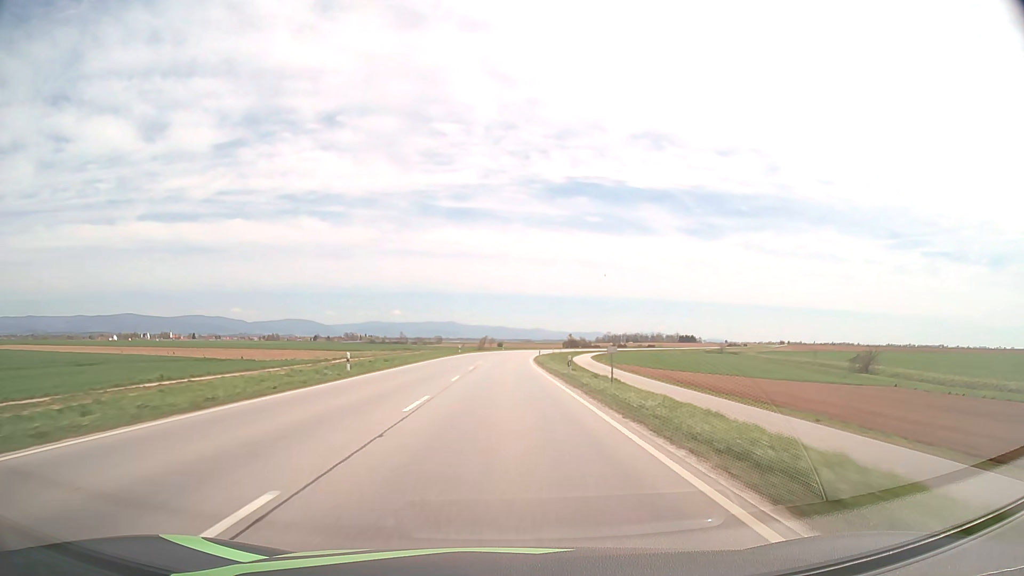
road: primary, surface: asphalt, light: Day
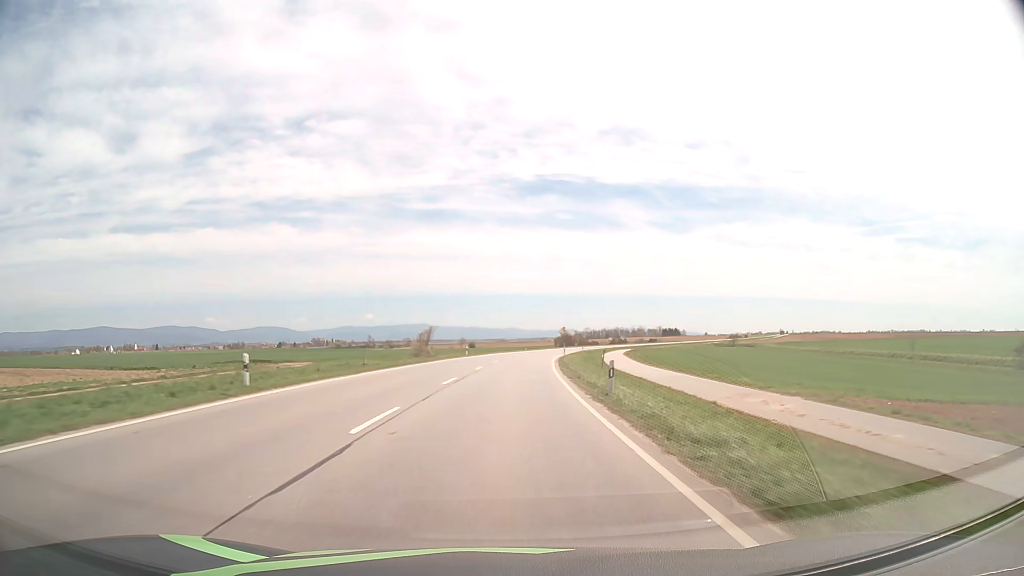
(+0.7, +64.1) m; +2°
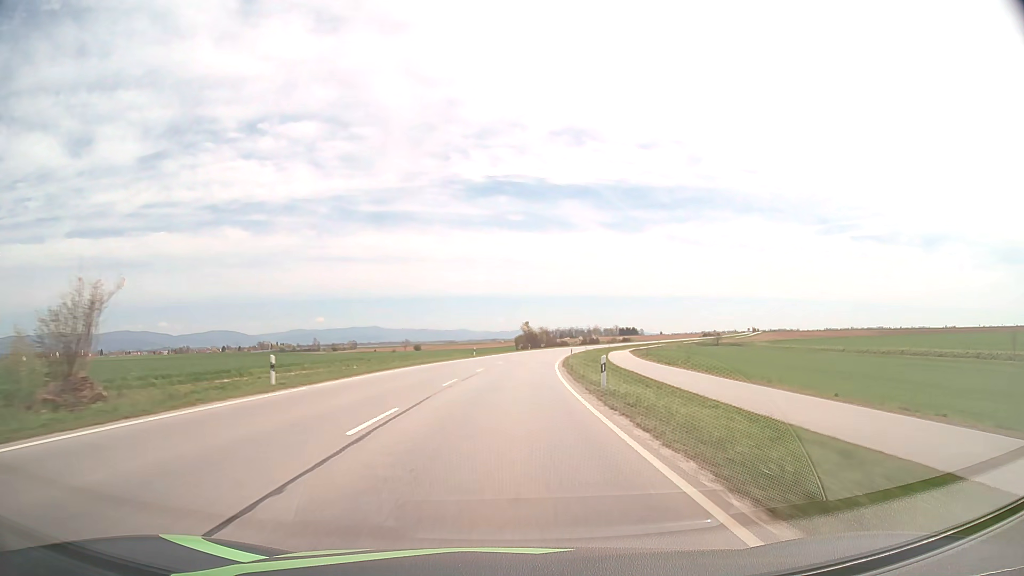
(+1.6, +48.0) m; +4°
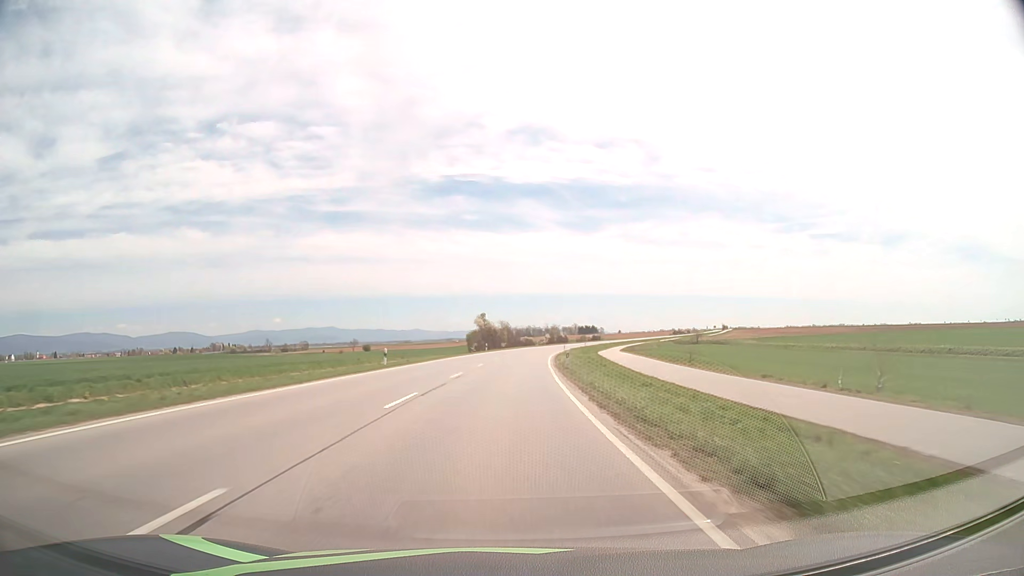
(+1.0, +32.0) m; +4°
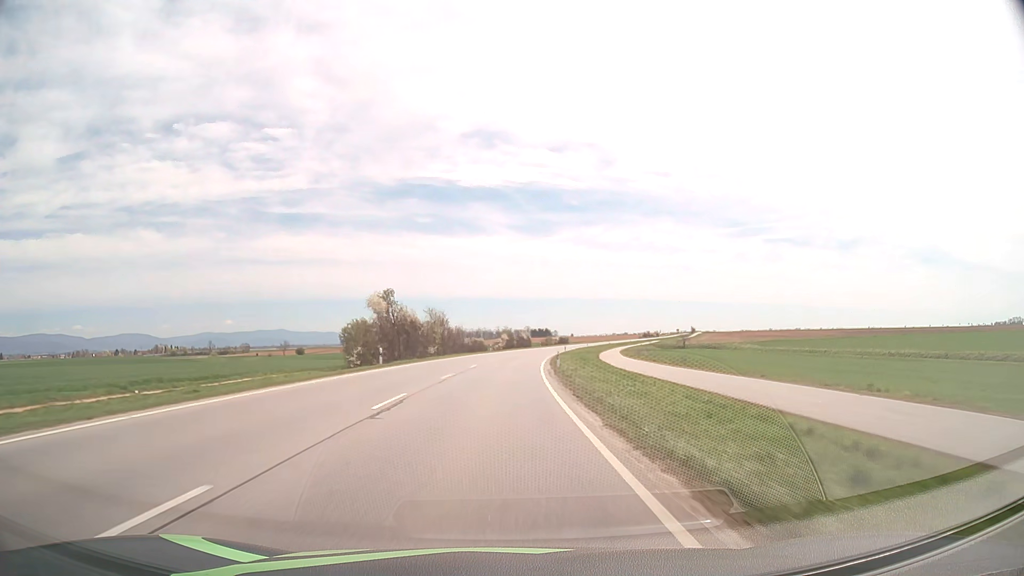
(+1.8, +47.8) m; +4°
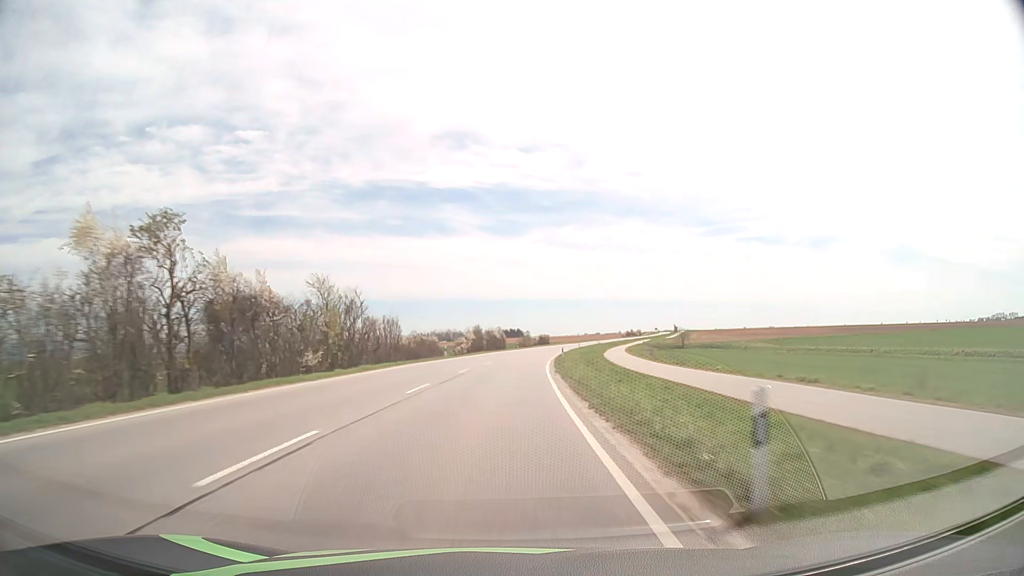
(+0.7, +31.8) m; +2°
